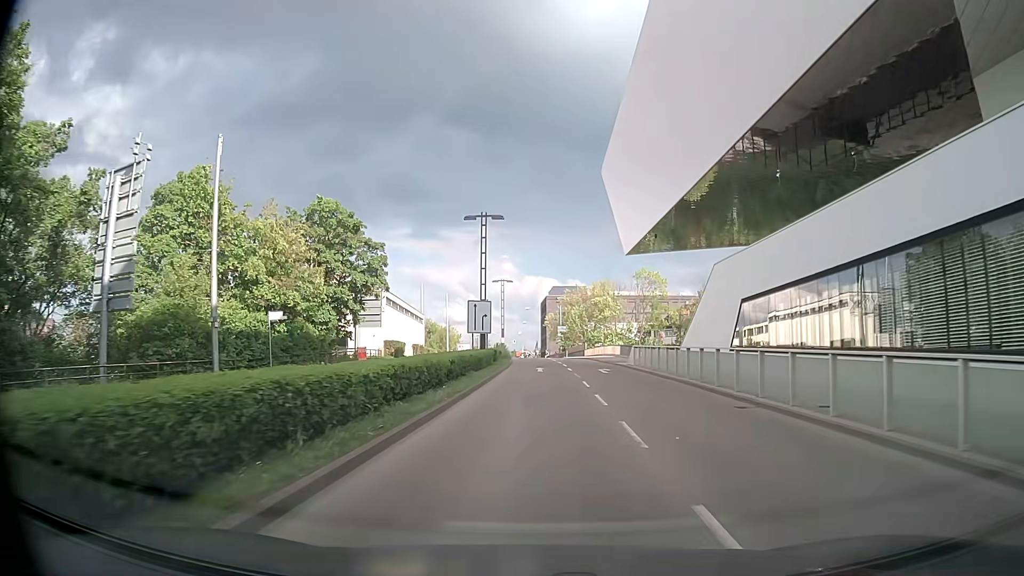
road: secondary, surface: asphalt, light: Day
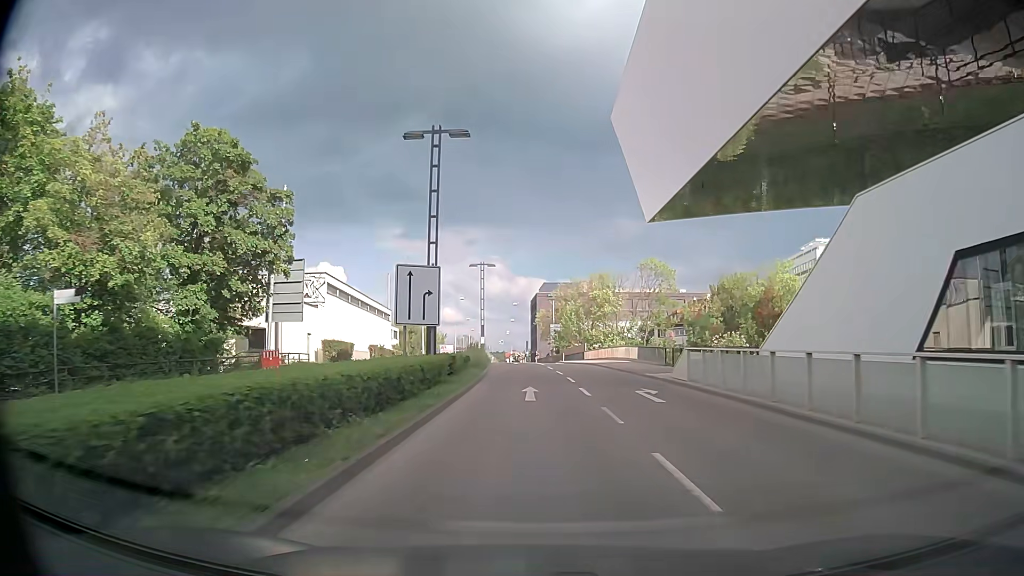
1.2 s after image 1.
(+0.1, +15.4) m; 0°
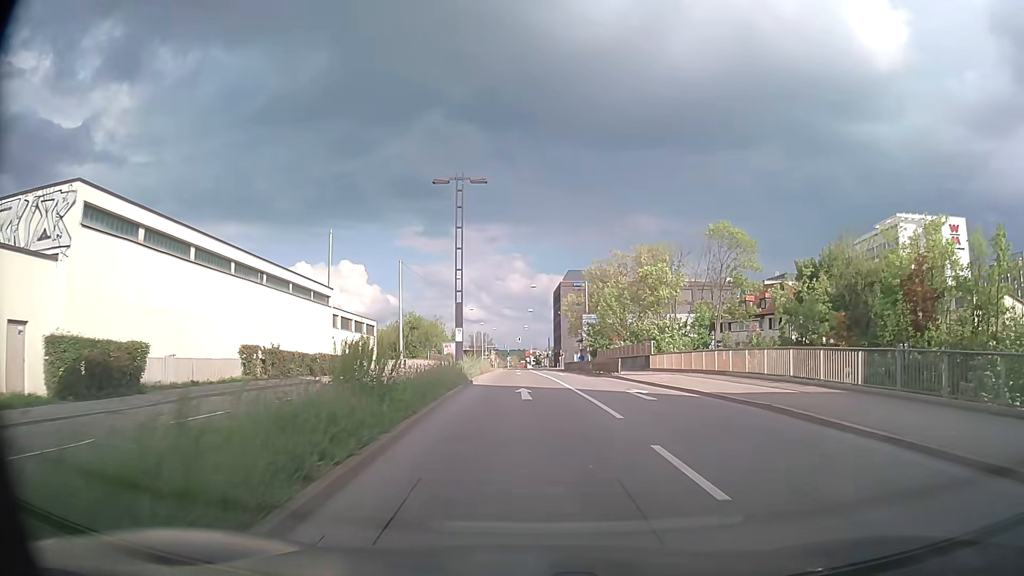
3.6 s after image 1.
(0.0, +29.6) m; -1°
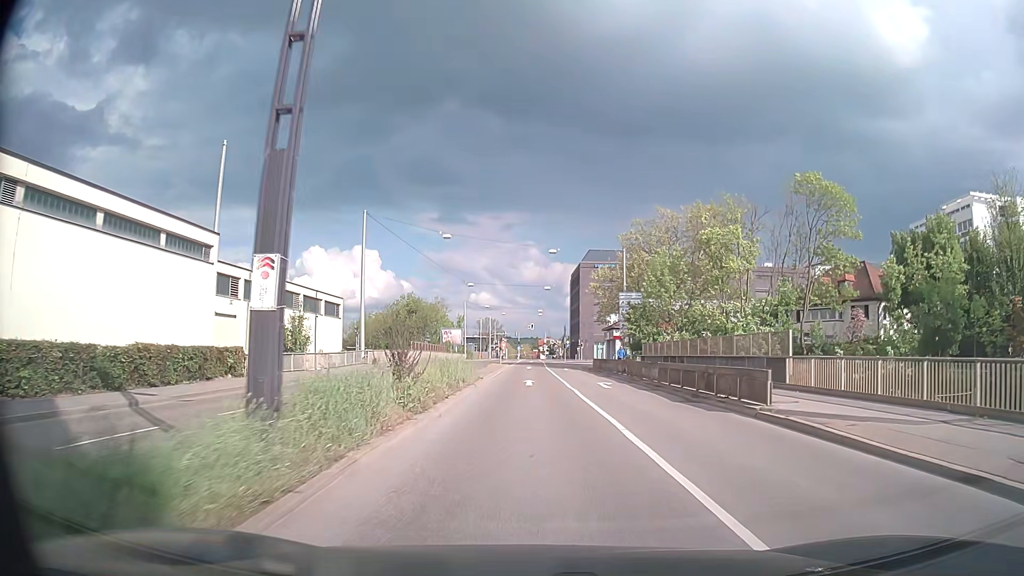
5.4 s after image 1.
(-0.4, +20.7) m; -2°
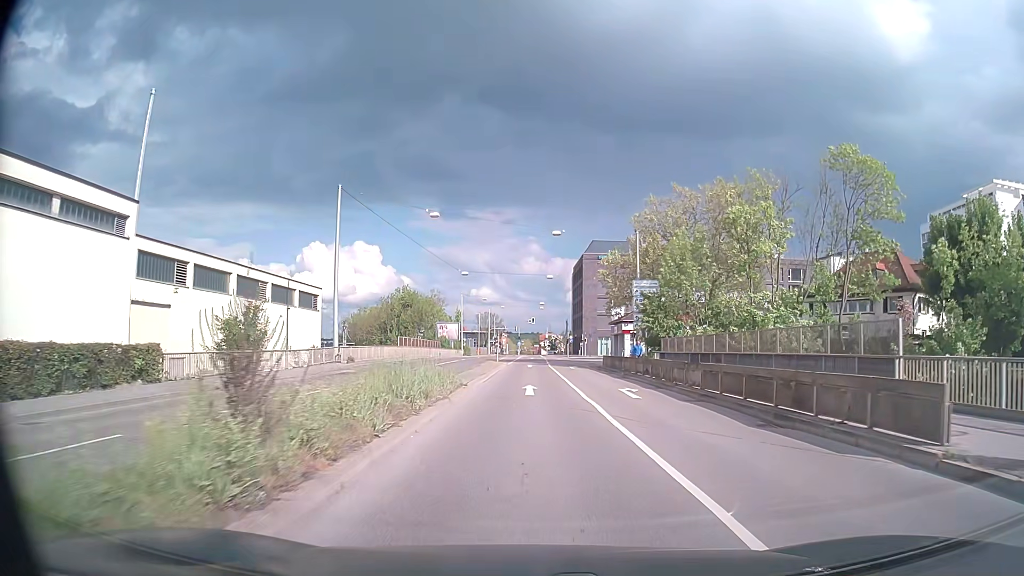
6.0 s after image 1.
(0.0, +6.8) m; 0°
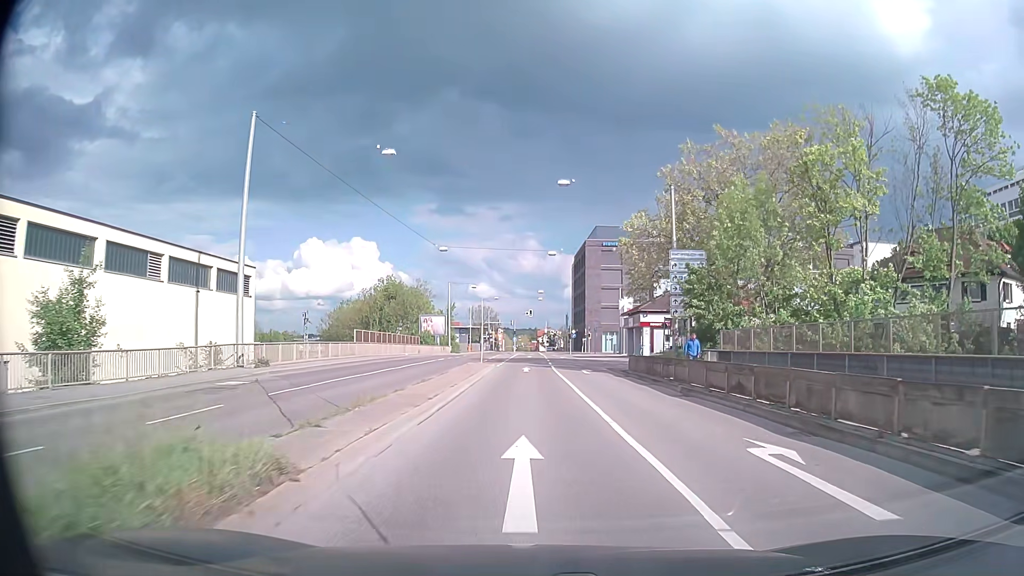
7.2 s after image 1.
(0.0, +13.8) m; 0°
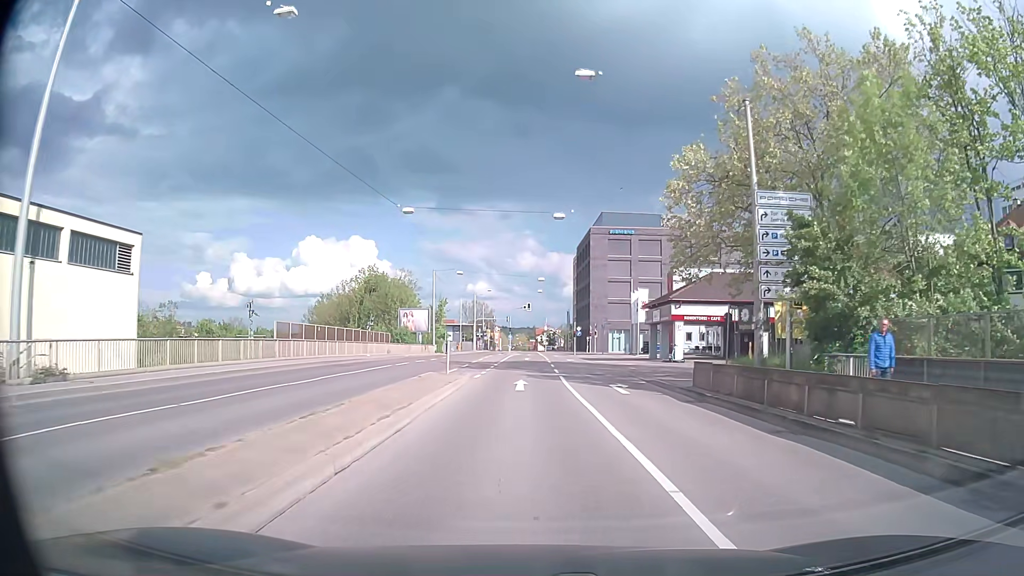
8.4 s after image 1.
(0.0, +14.0) m; 0°
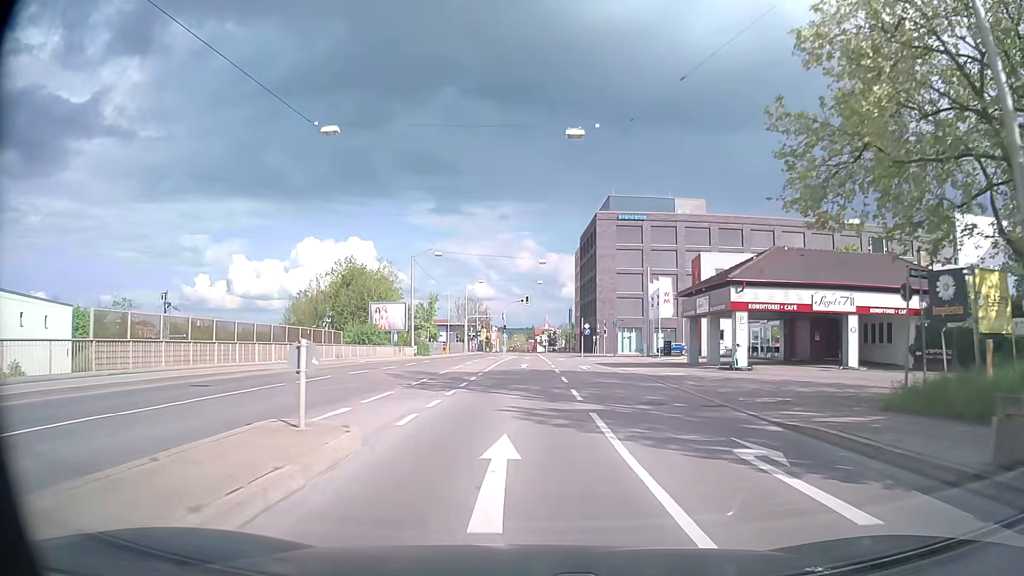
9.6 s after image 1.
(+0.1, +14.2) m; 0°
(0, +10) (0, +20) (0, +30) (0, +40) (0, +50) (0, +60) (0, +70) (0, +80) (0, +90) (0, +100) m
